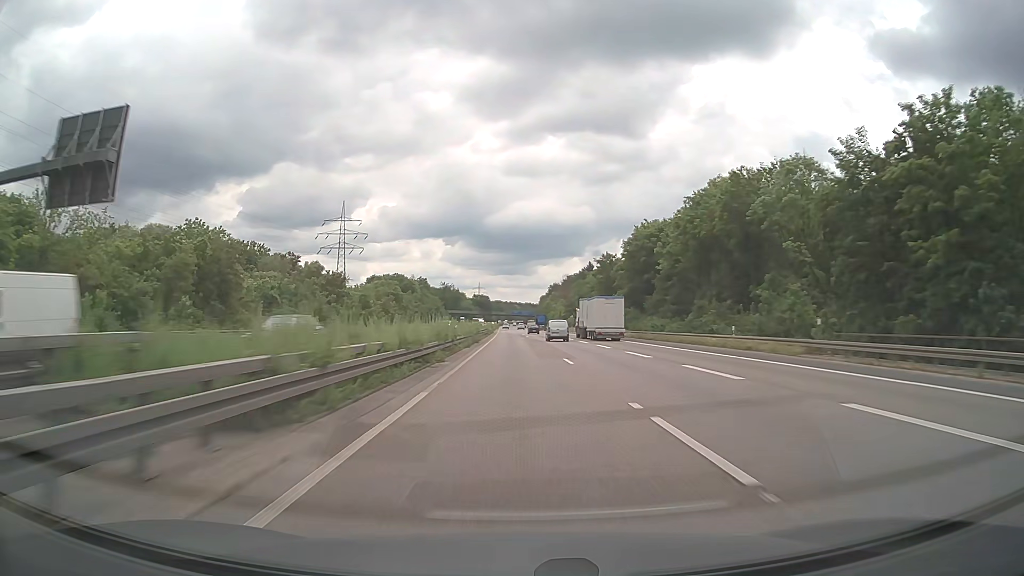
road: motorway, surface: asphalt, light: Day
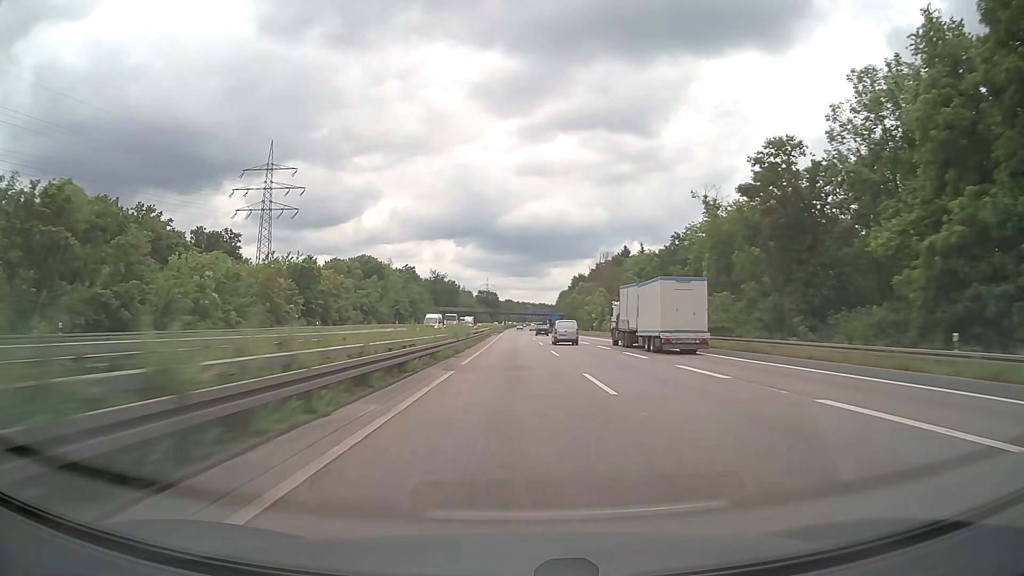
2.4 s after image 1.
(-0.9, +82.6) m; -1°
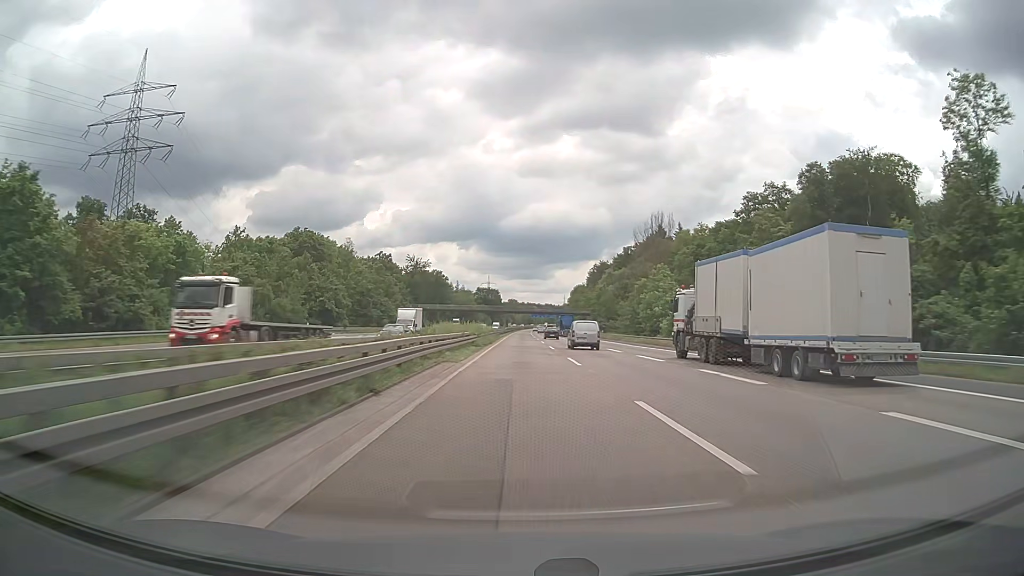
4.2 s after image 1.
(-0.4, +62.0) m; 0°
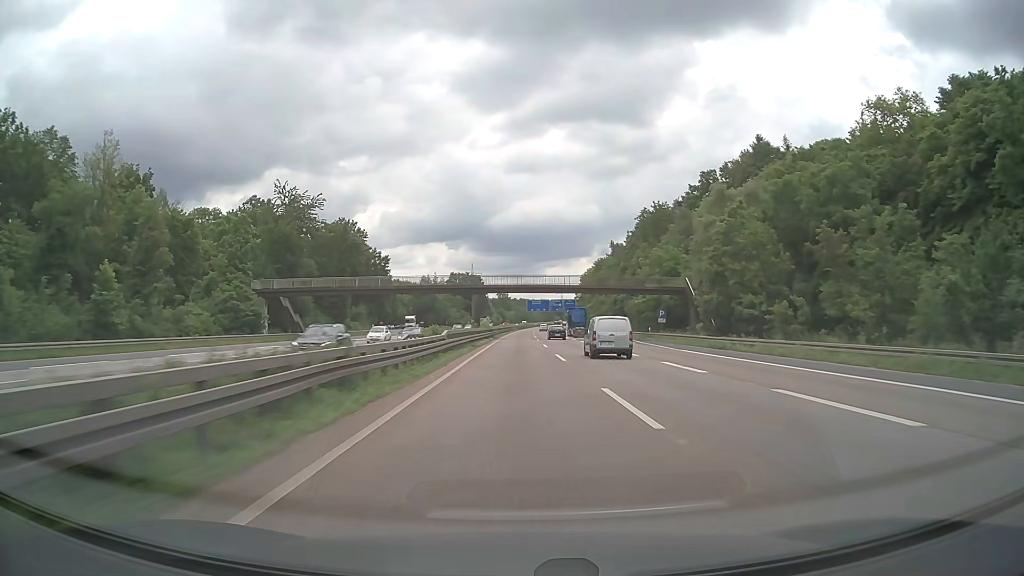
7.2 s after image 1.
(+0.4, +103.2) m; 0°
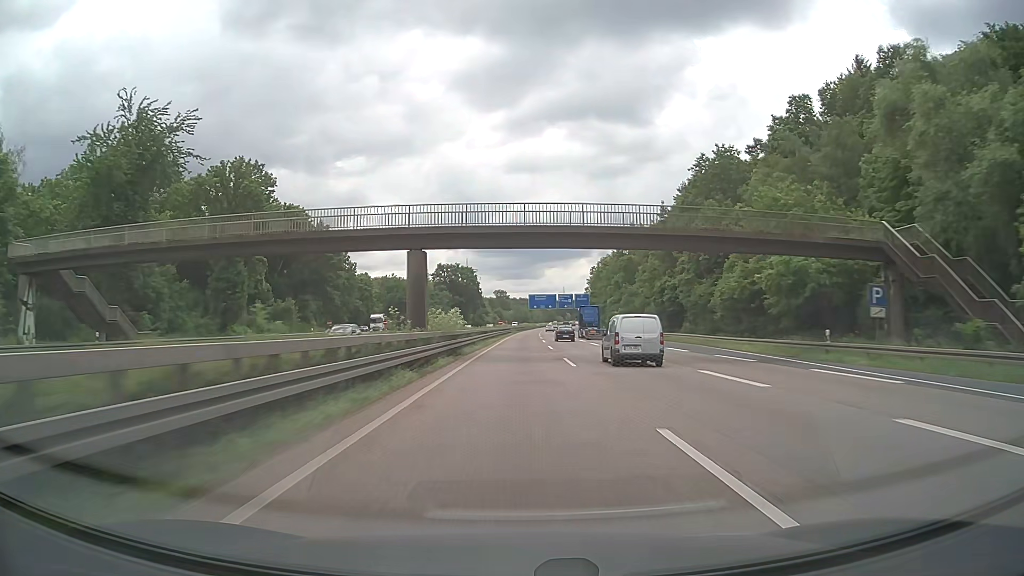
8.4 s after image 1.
(+0.1, +41.2) m; 0°
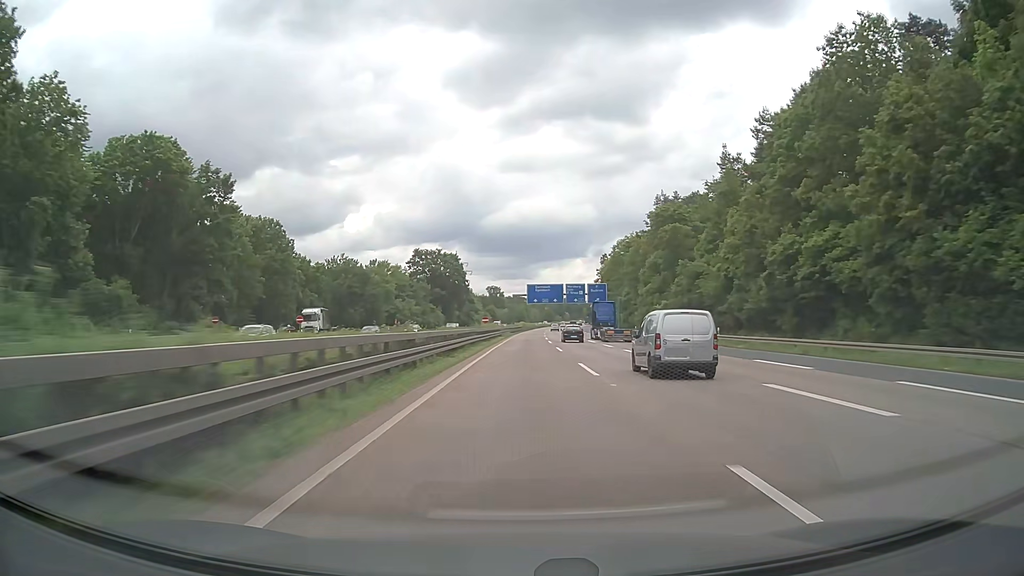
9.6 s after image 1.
(+0.1, +41.2) m; 0°
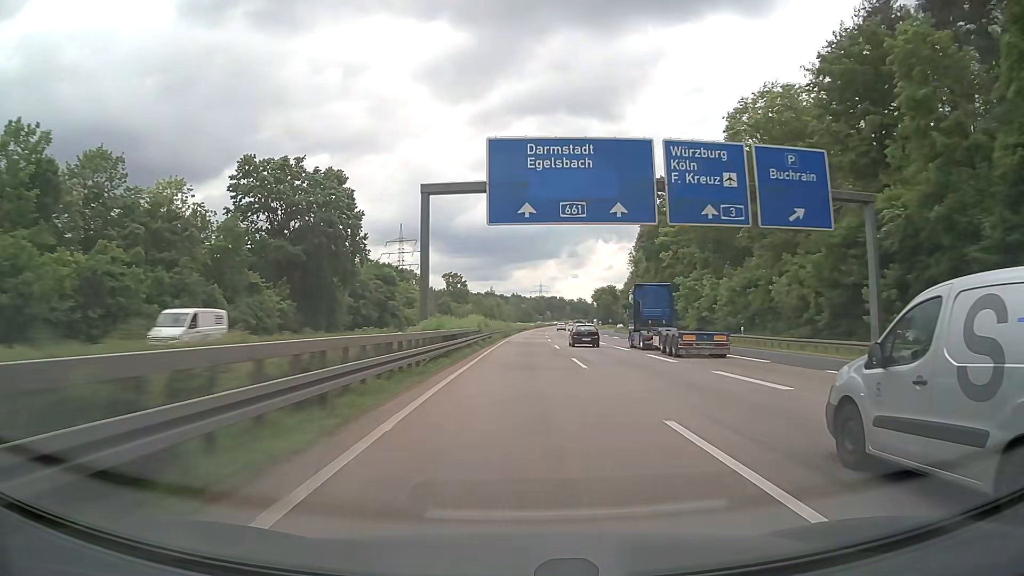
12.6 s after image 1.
(+2.3, +103.0) m; +2°
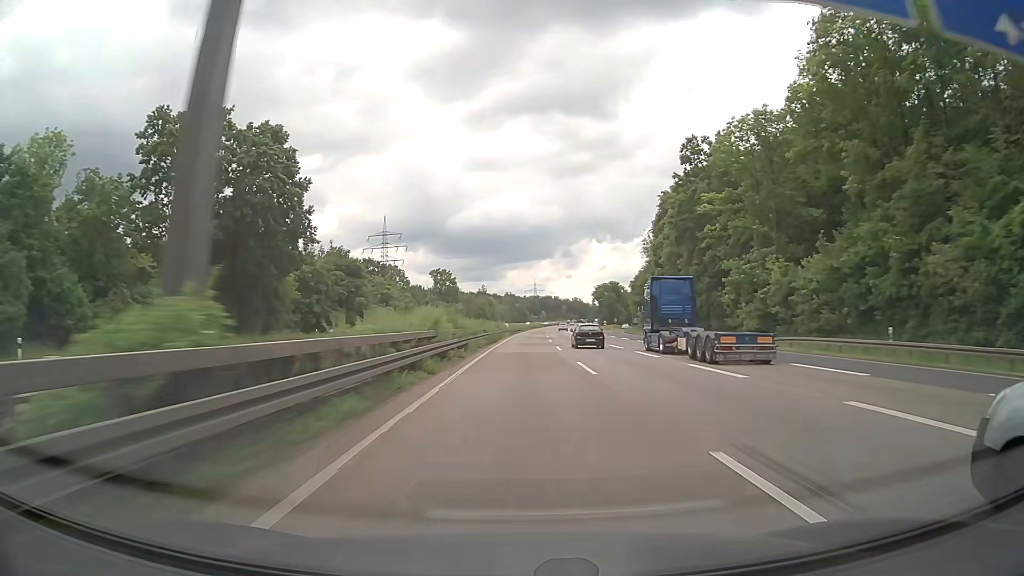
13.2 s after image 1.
(+0.1, +20.6) m; +1°
(0, +10) (0, +20) (0, +30) (0, +40) (+1, +50) (+1, +60) (+1, +70) (+2, +80) (+2, +90) (+2, +100) m
